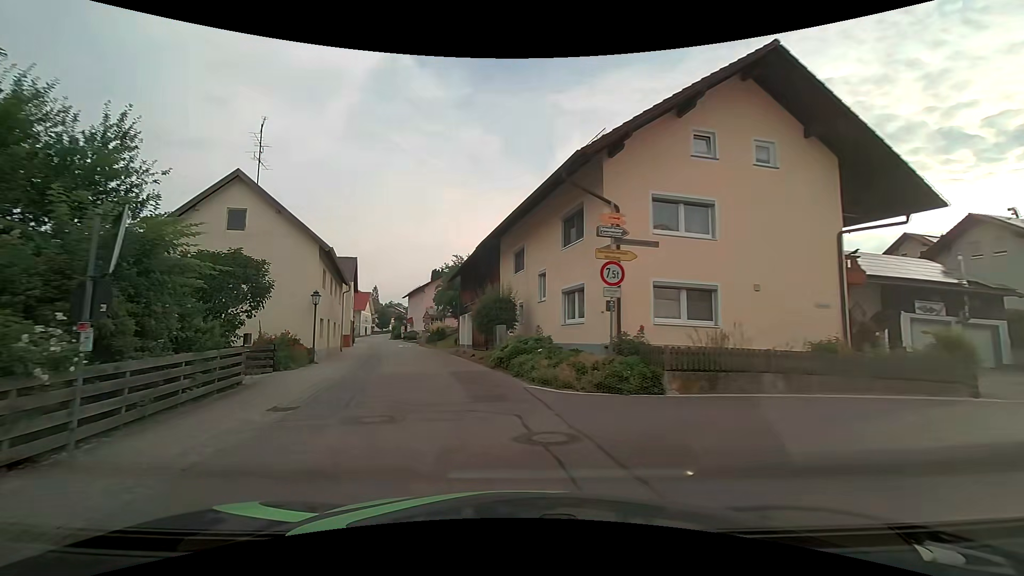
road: tertiary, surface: asphalt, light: Day
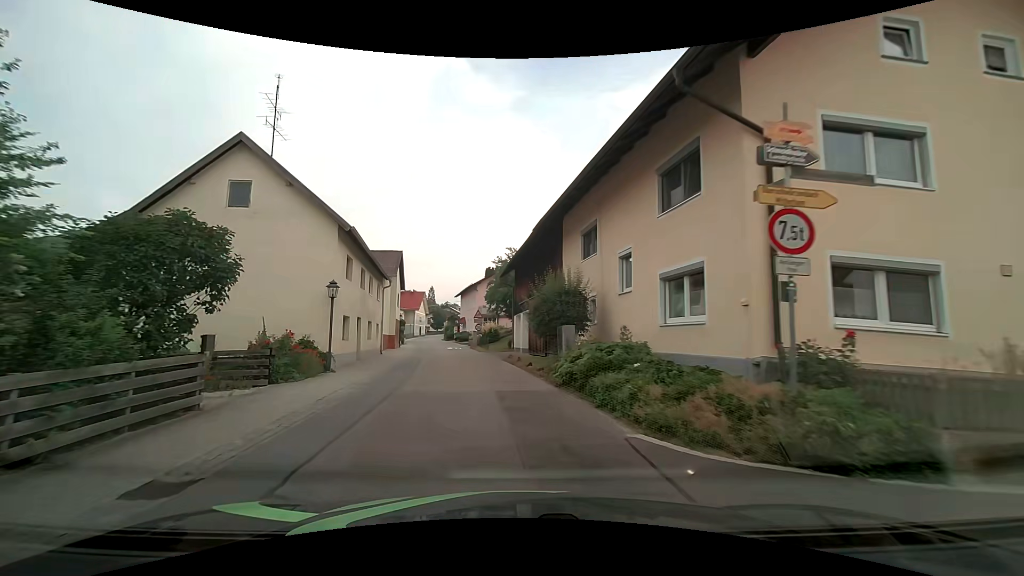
(-0.3, +5.0) m; -7°
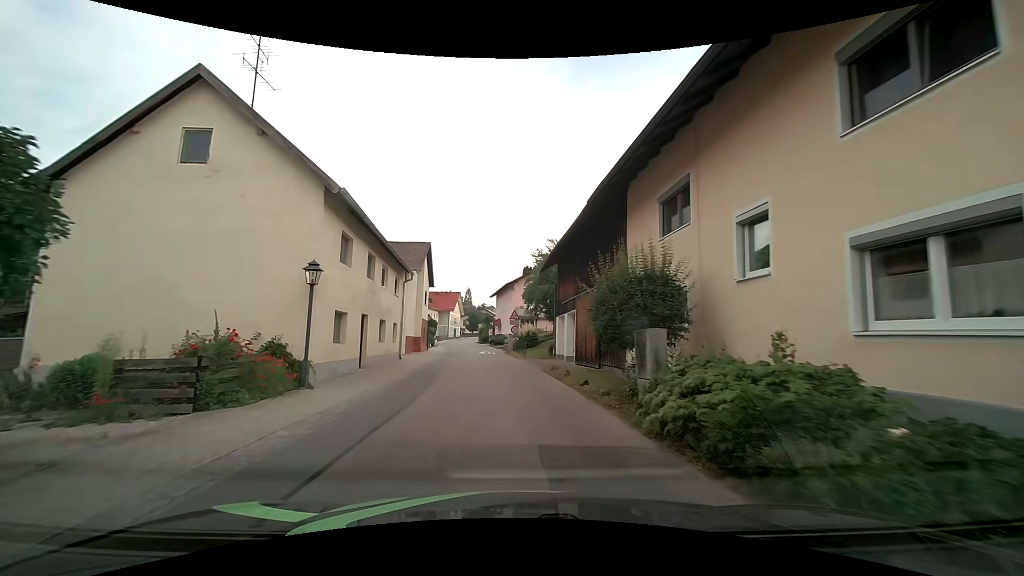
(-0.2, +5.0) m; -5°
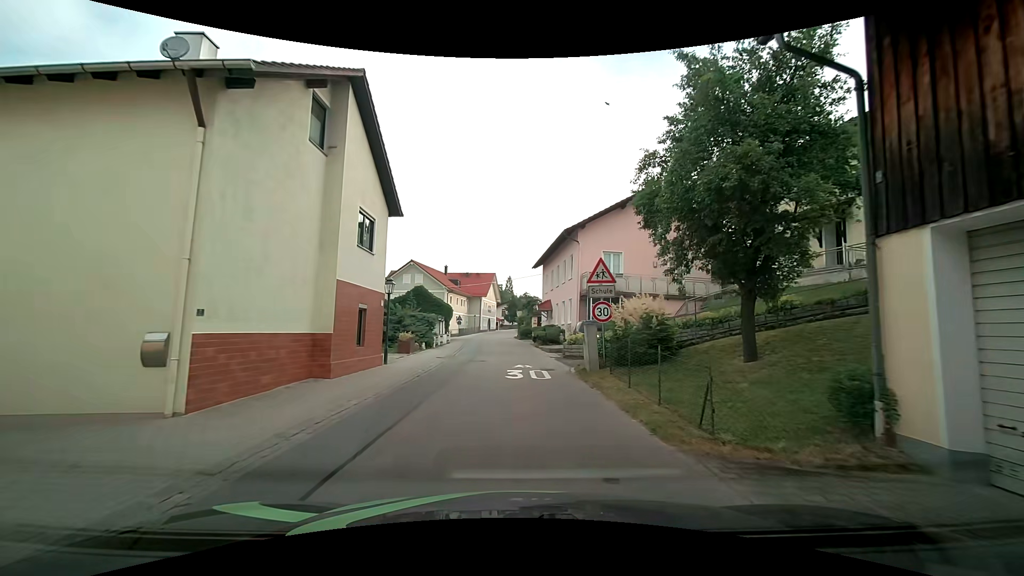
(-1.3, +24.0) m; -5°
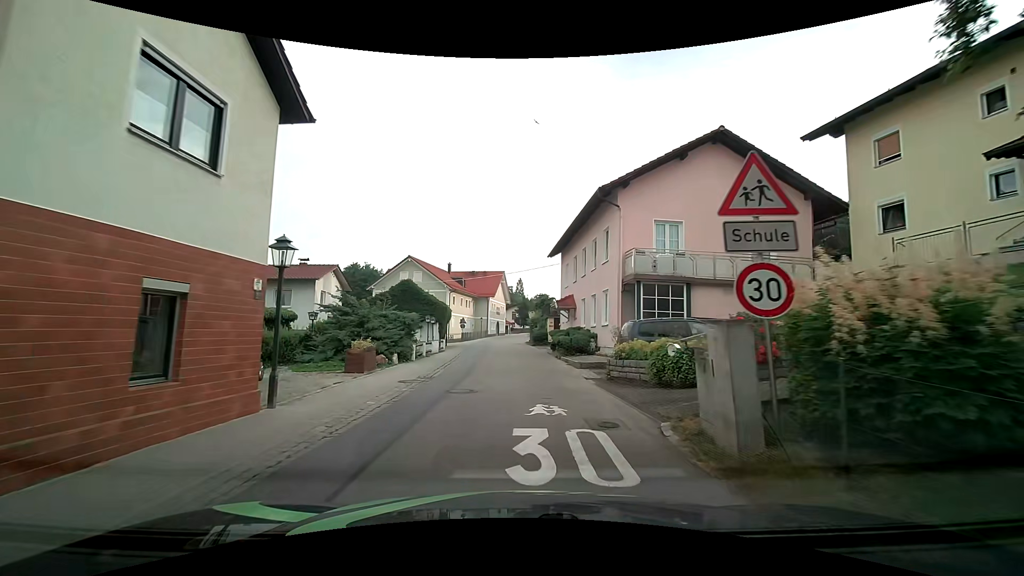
(0.0, +8.7) m; 0°
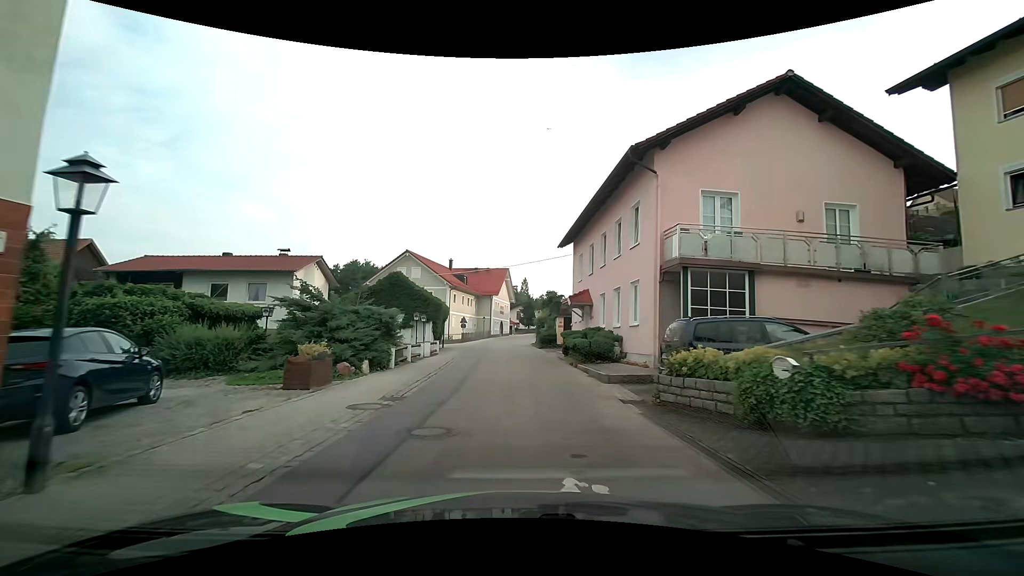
(-0.1, +4.3) m; -1°
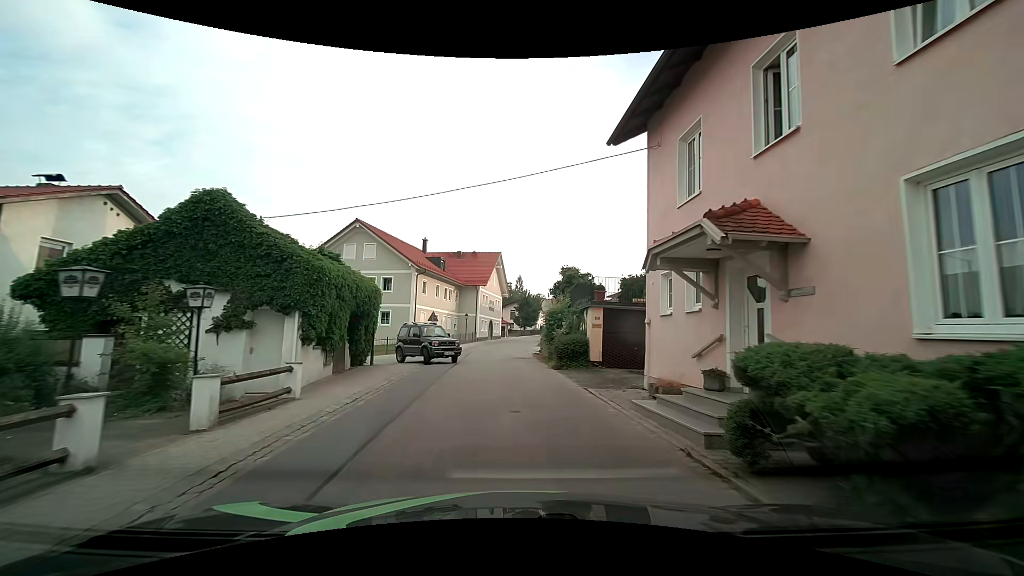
(-0.3, +17.5) m; 0°
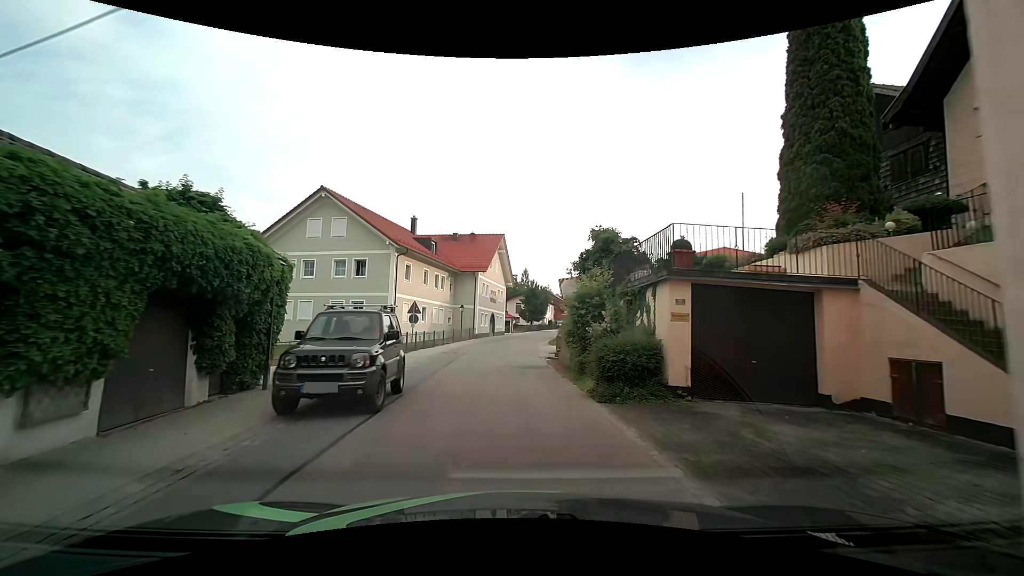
(0.0, +8.8) m; 0°
(0, +10) (-1, +20) (-1, +30) (0, +40) (+2, +50) (+3, +60) (+5, +69) (+8, +79) (+10, +89) (+12, +99) m
